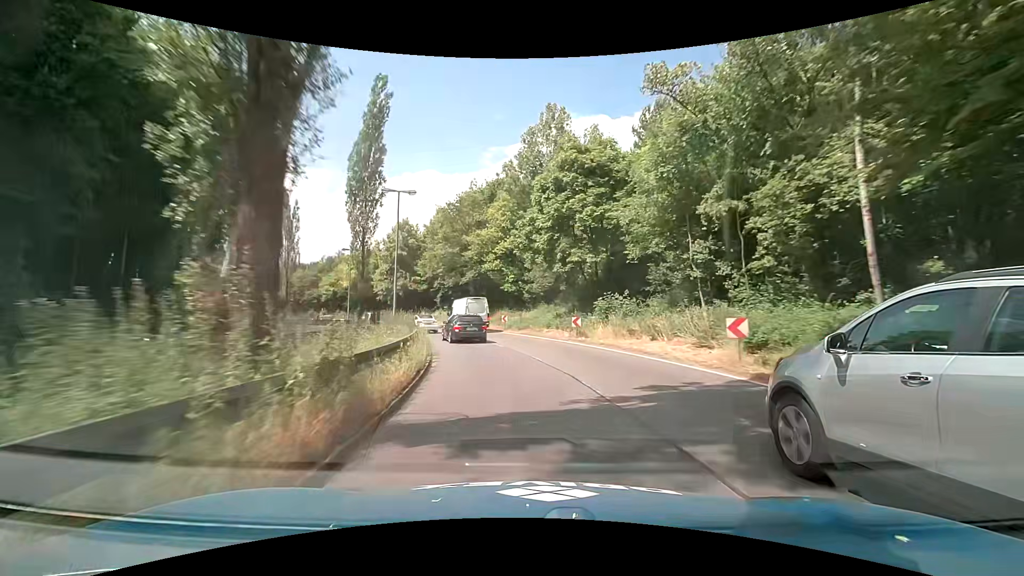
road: primary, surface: asphalt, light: Day
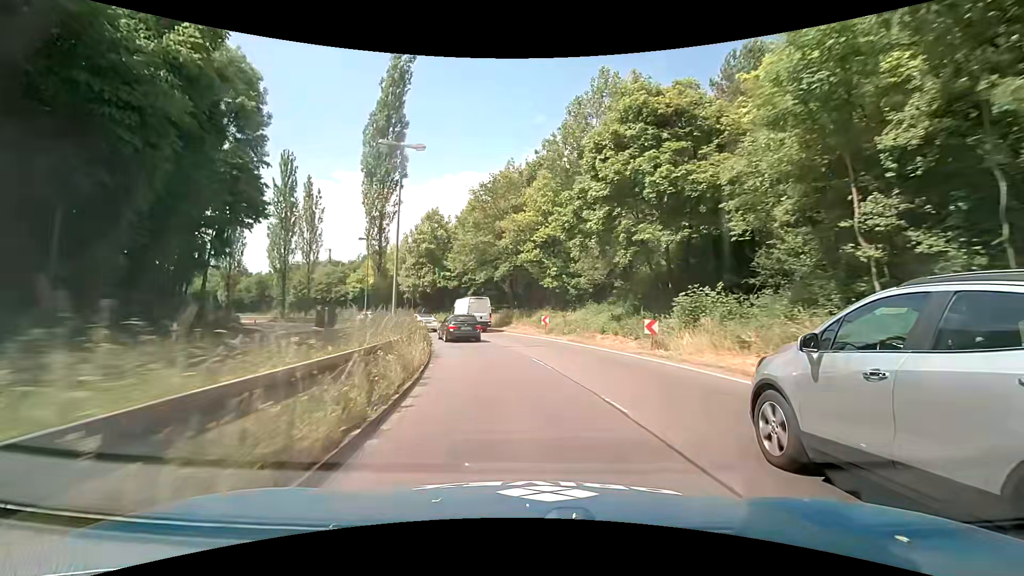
(-0.4, +8.1) m; -5°
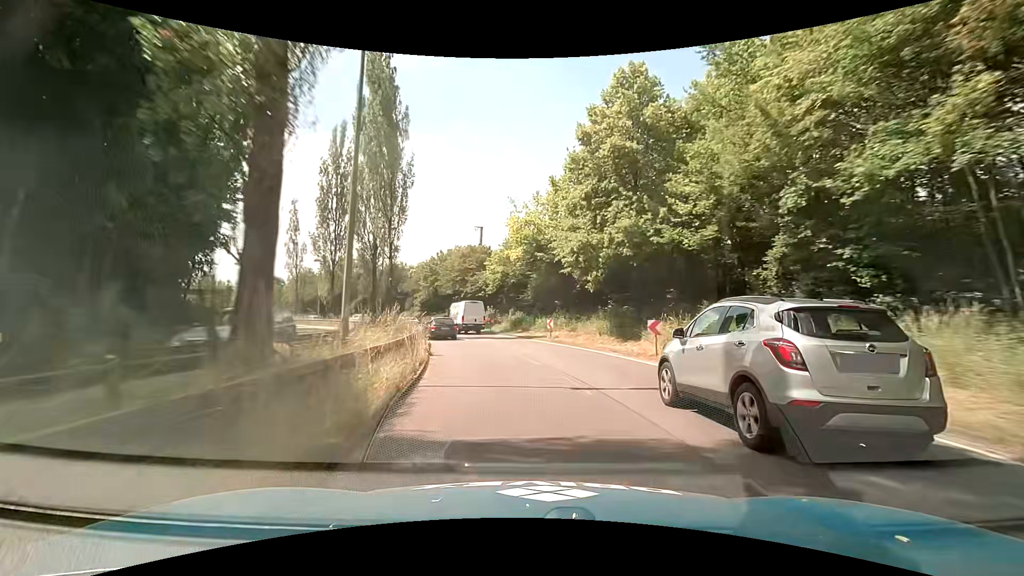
(-7.5, +38.6) m; -22°
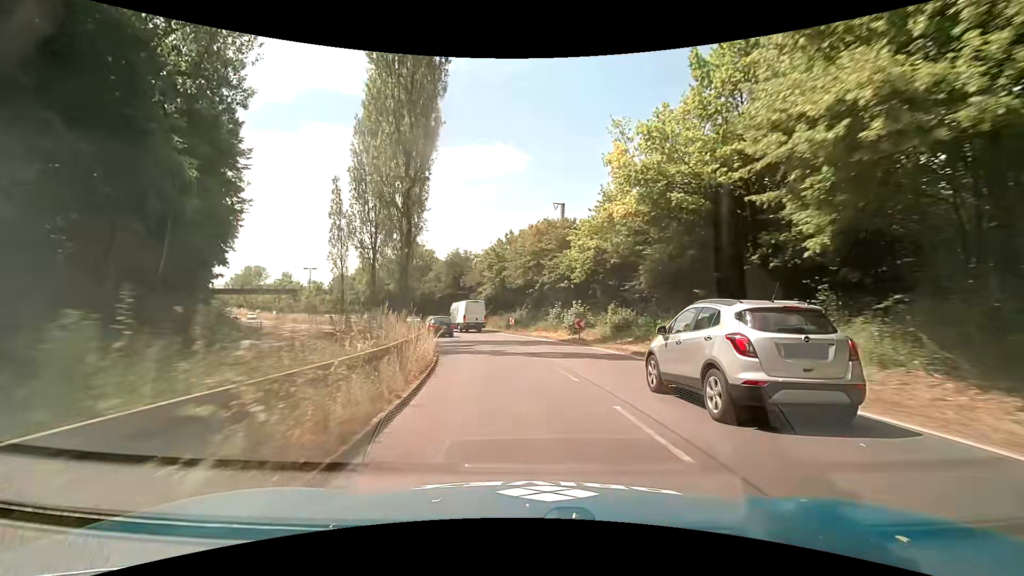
(-1.3, +15.8) m; -10°
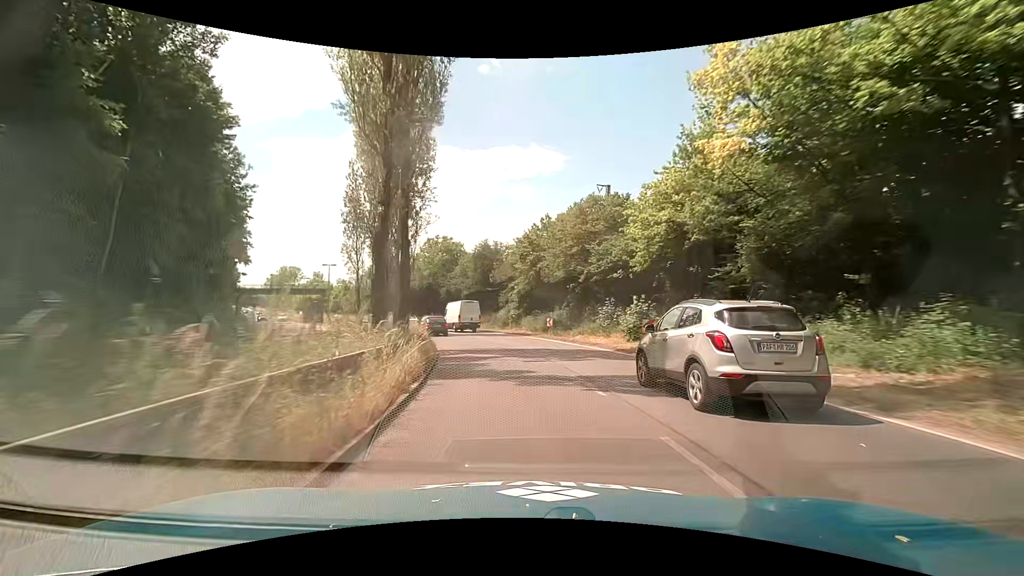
(-0.2, +8.0) m; -3°
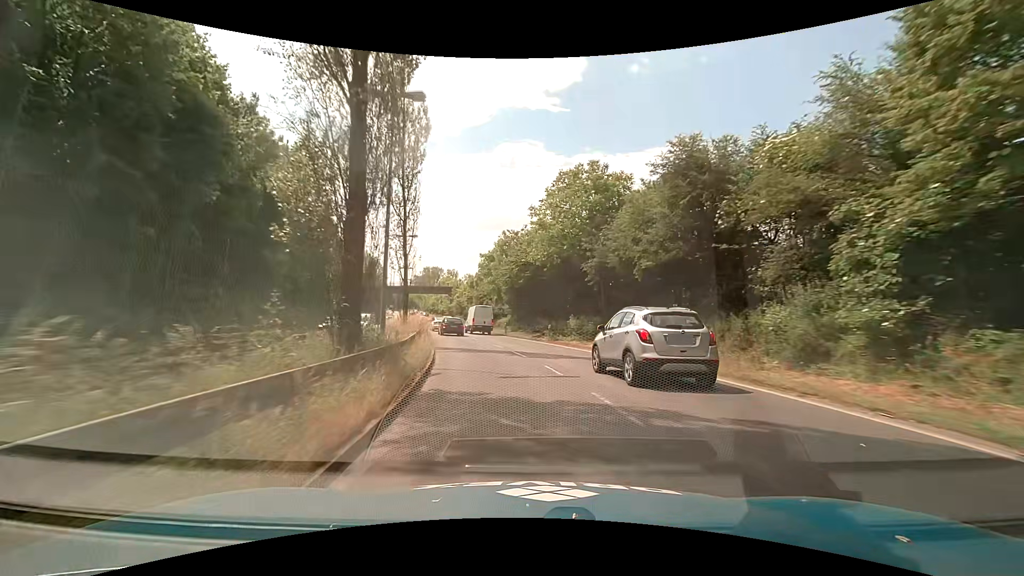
(-5.1, +31.7) m; -18°
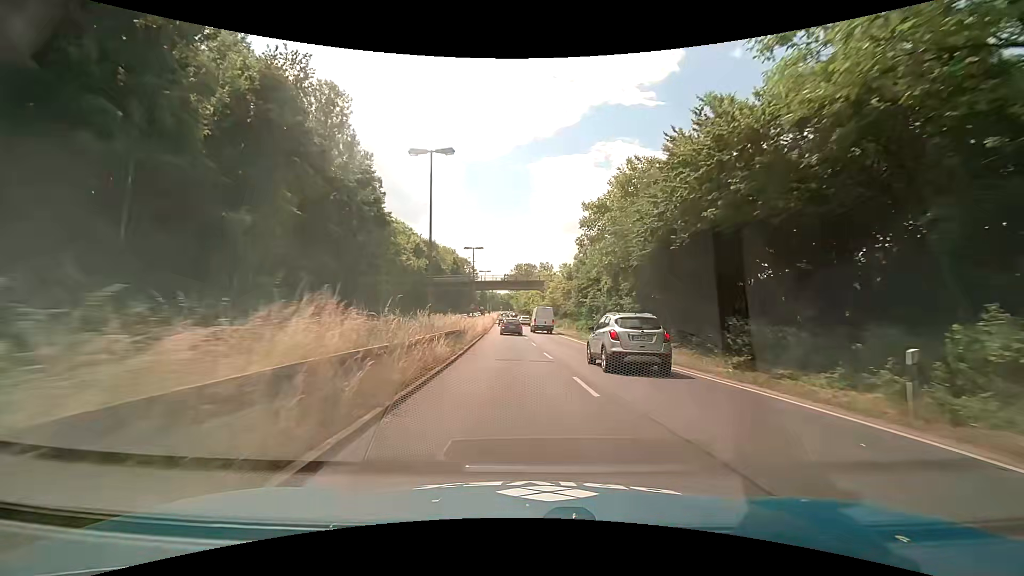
(-2.4, +23.8) m; -11°
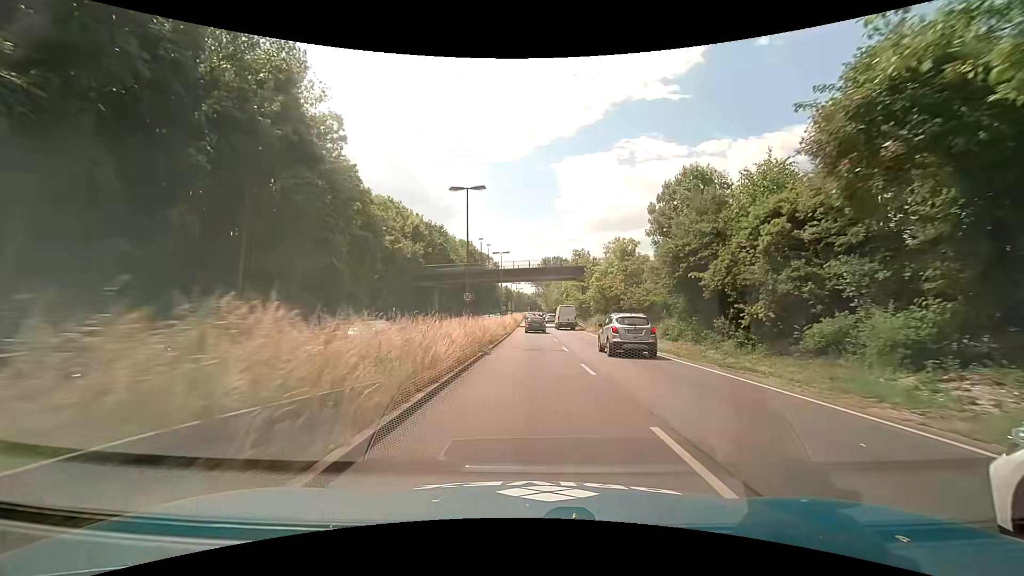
(-1.0, +23.7) m; -4°
(0, +10) (0, +20) (+1, +30) (+1, +40) (+1, +50) (+1, +60) (+1, +70) (+1, +80) (+2, +90) (+2, +100) m
